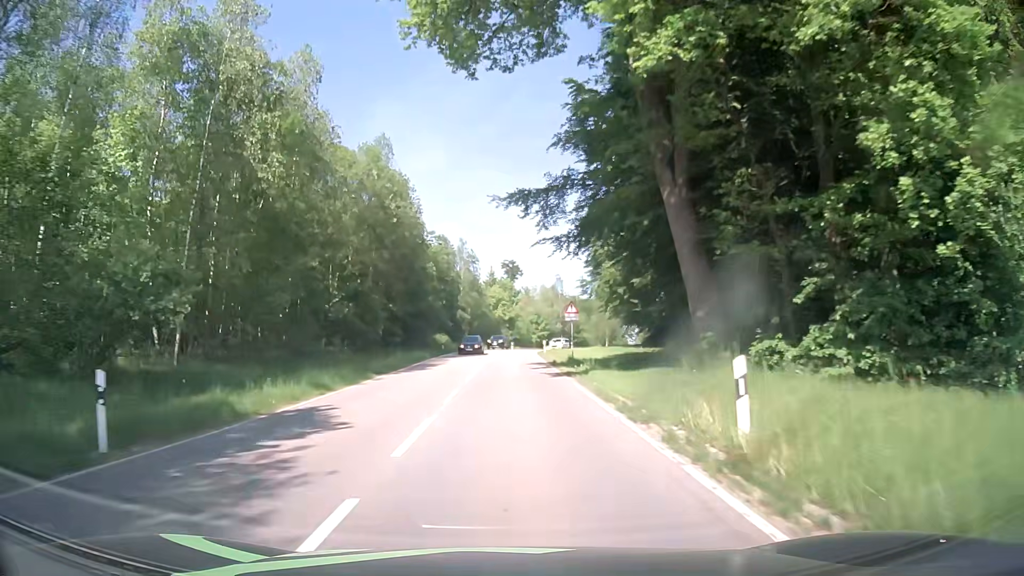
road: tertiary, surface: asphalt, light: Day
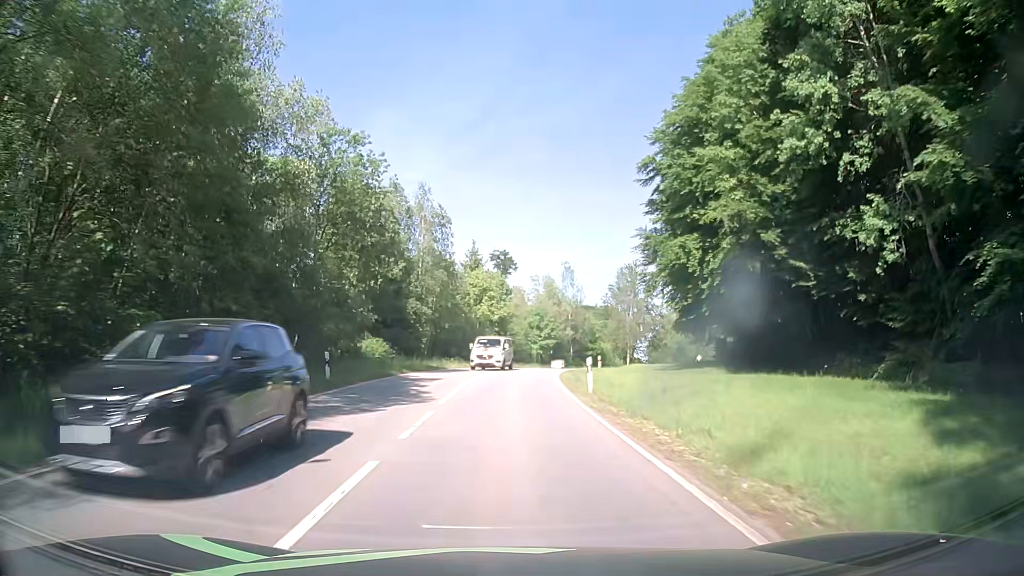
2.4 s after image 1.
(+0.1, +34.2) m; +1°
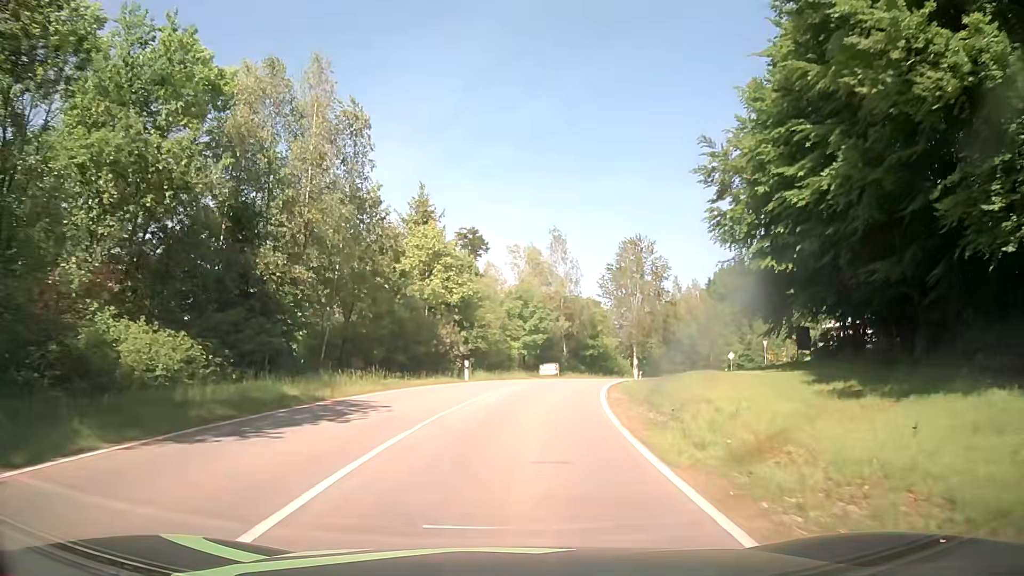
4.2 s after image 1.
(+0.1, +24.5) m; +2°
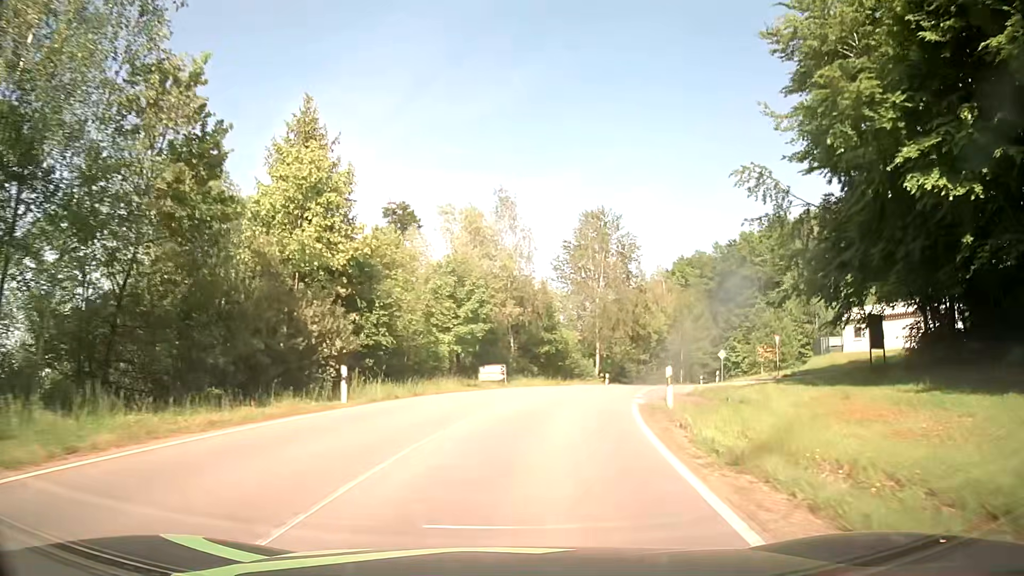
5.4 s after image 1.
(+0.6, +15.9) m; +5°
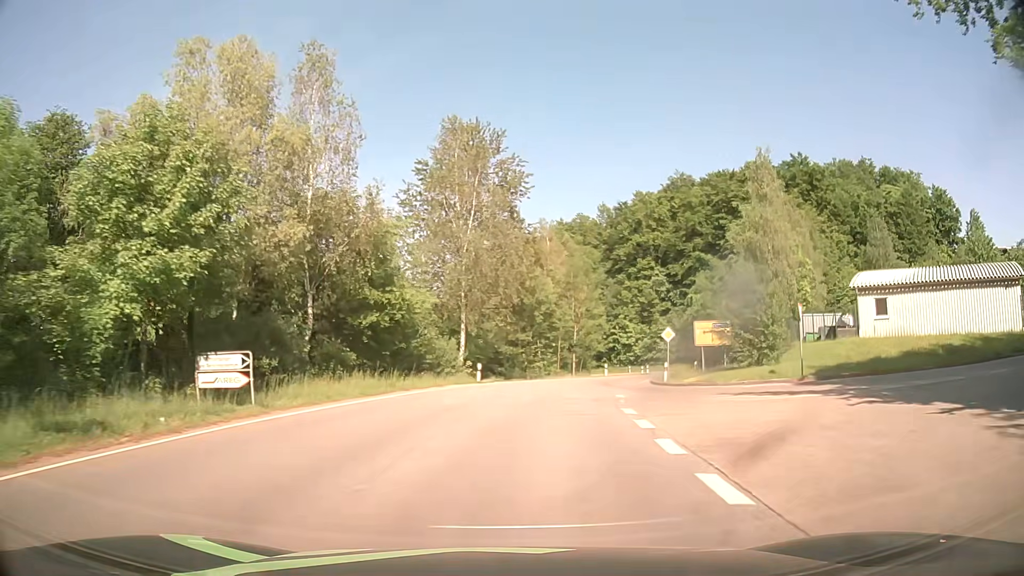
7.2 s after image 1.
(+2.5, +23.1) m; +12°
